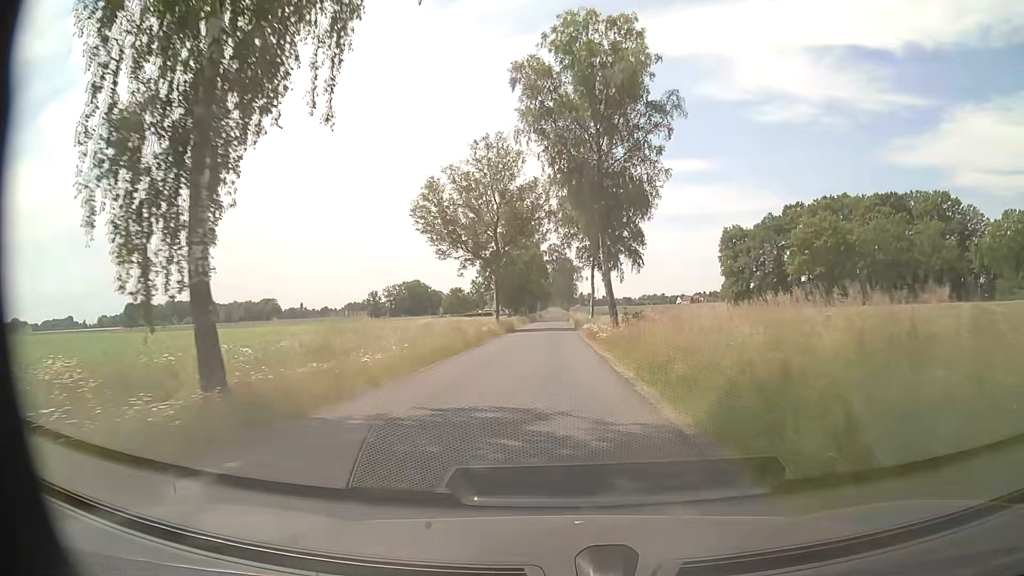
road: secondary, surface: asphalt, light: Day
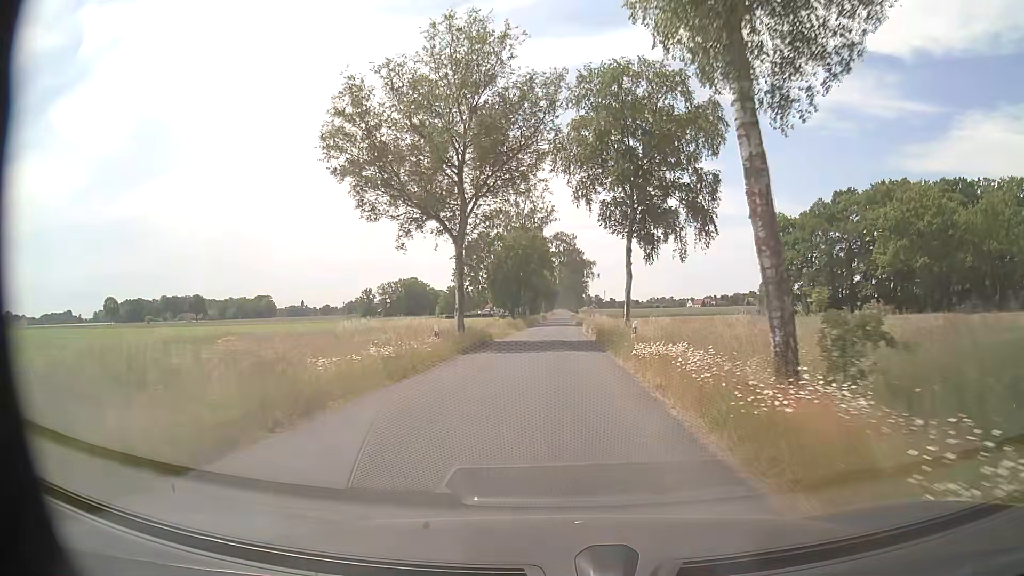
(-0.2, +25.2) m; 0°
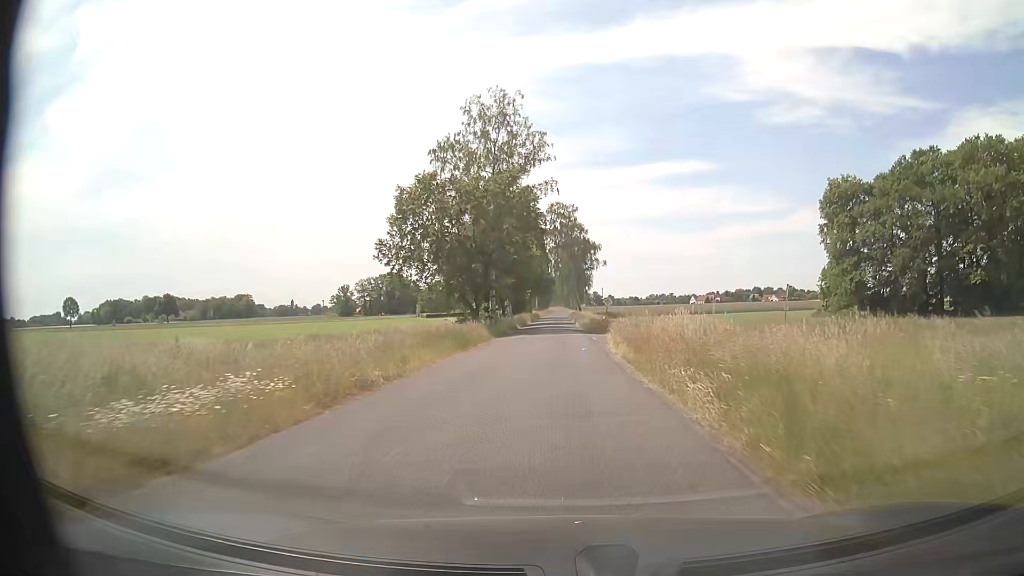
(0.0, +33.6) m; 0°
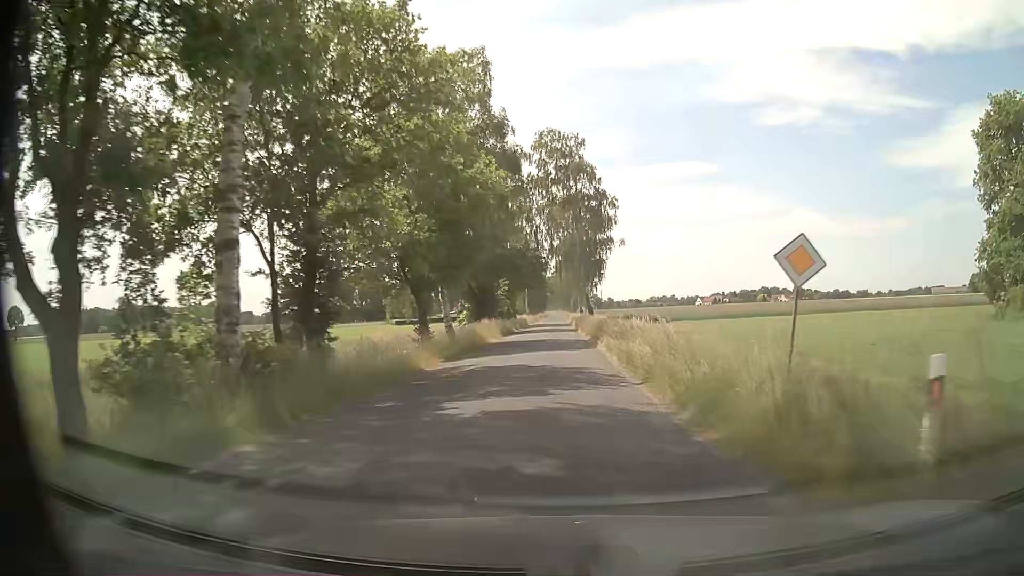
(+0.2, +41.9) m; 0°
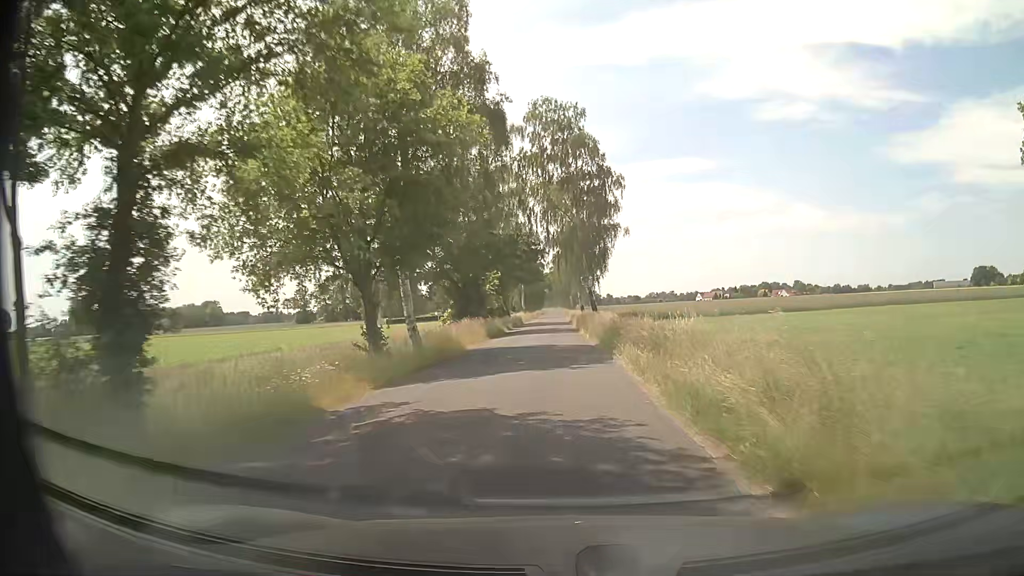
(0.0, +8.4) m; 0°
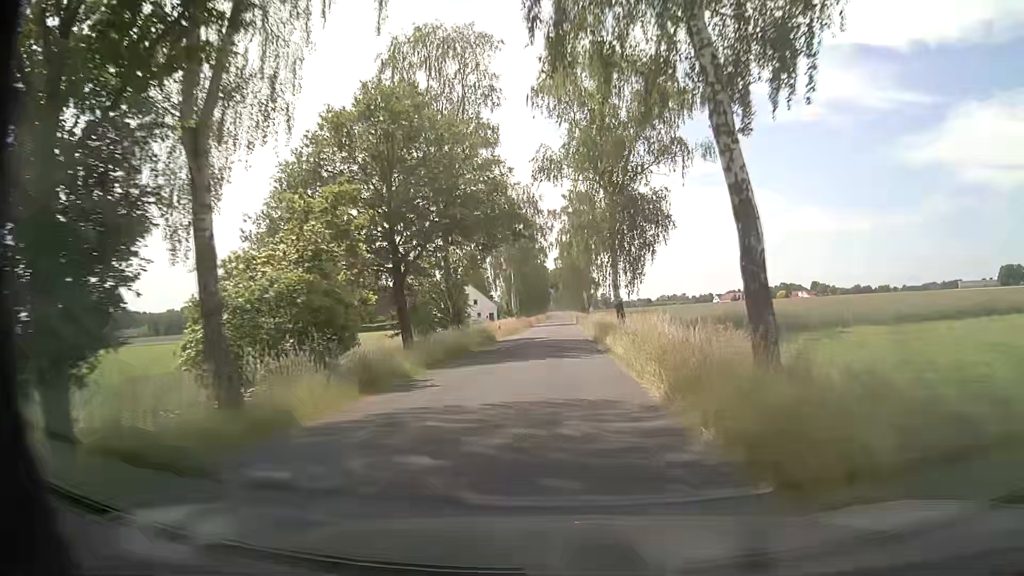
(-0.2, +41.8) m; -1°
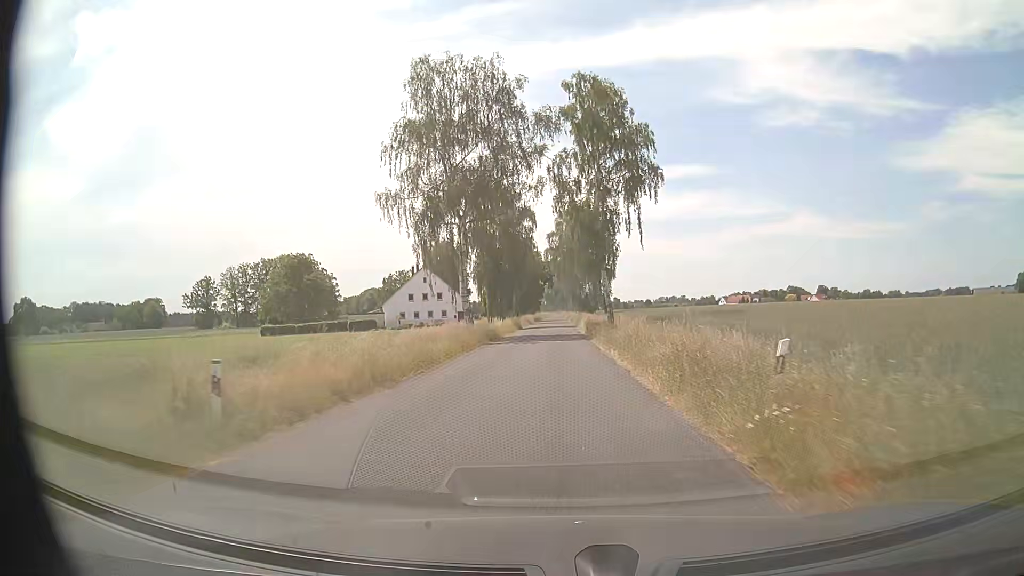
(0.0, +41.8) m; 0°
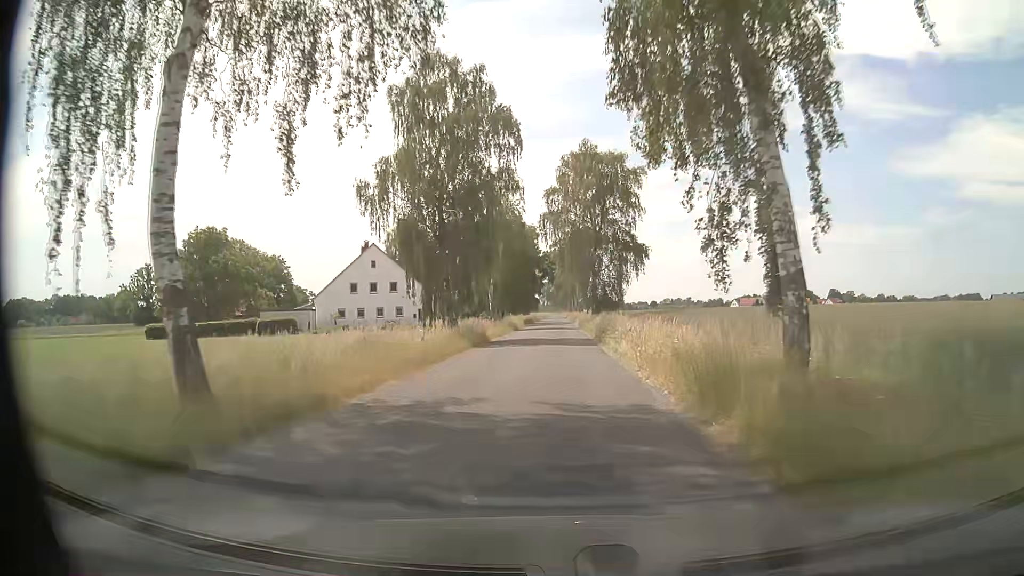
(+0.3, +33.5) m; 0°
(0, +10) (0, +20) (0, +30) (0, +40) (0, +50) (0, +60) (0, +70) (0, +80) (0, +90) (0, +100) m
